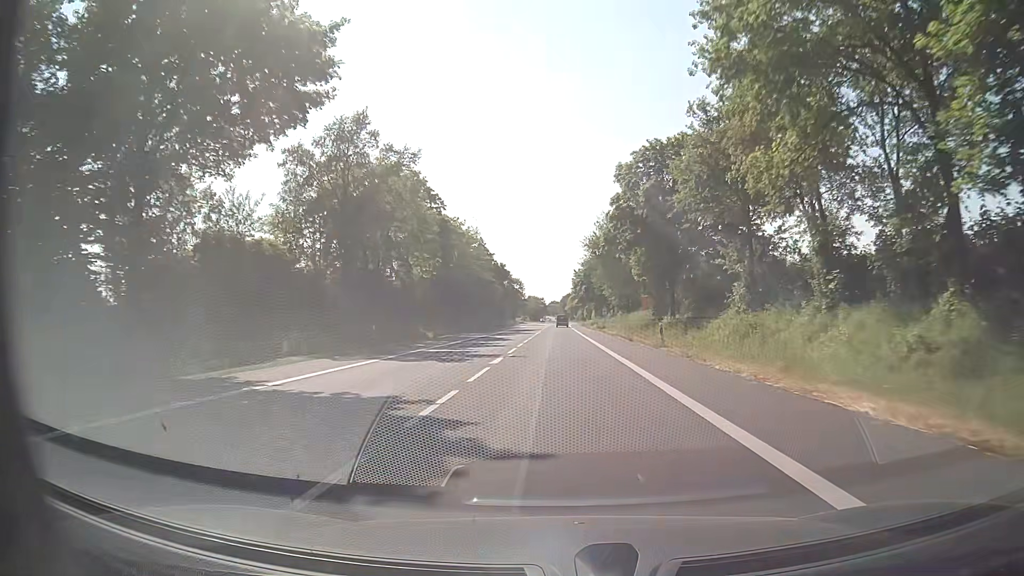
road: secondary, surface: asphalt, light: Day
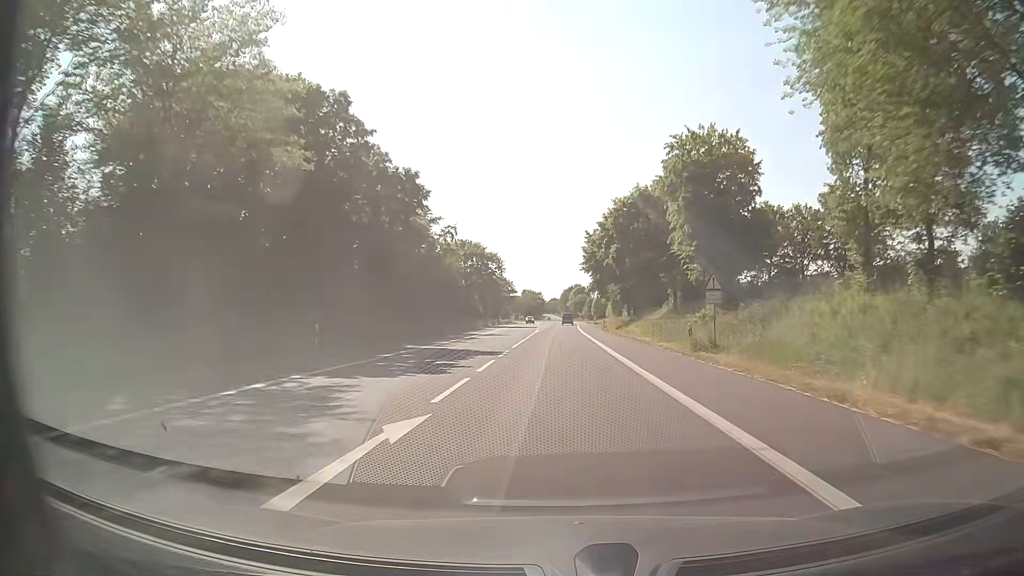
(-0.2, +57.4) m; 0°
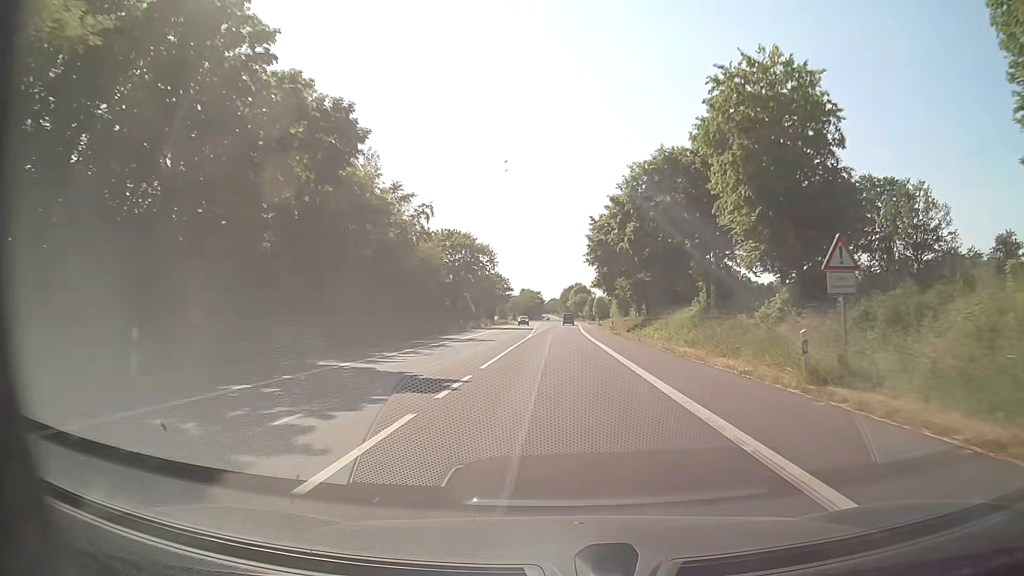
(-0.1, +11.6) m; 0°
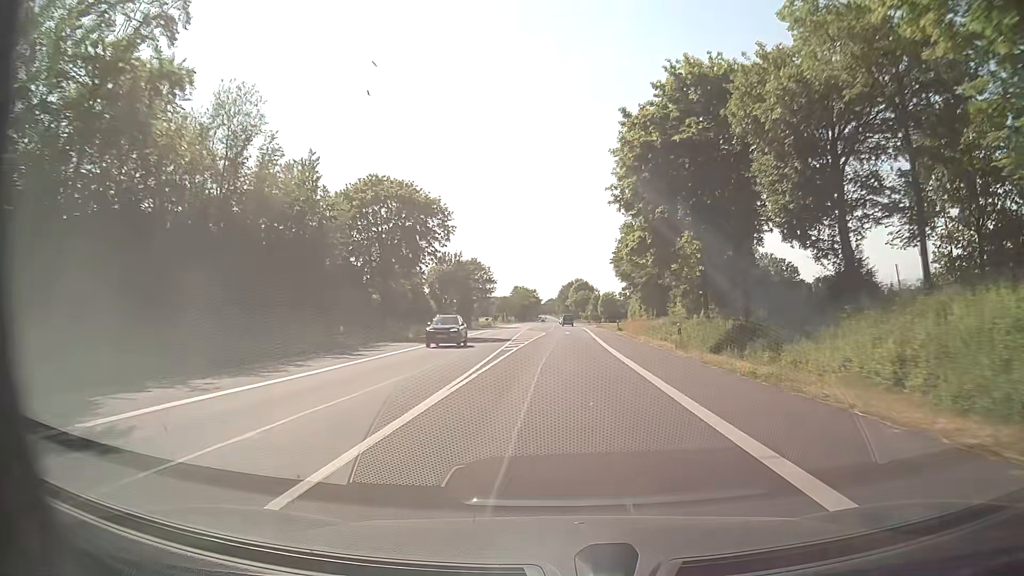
(0.0, +34.8) m; 0°
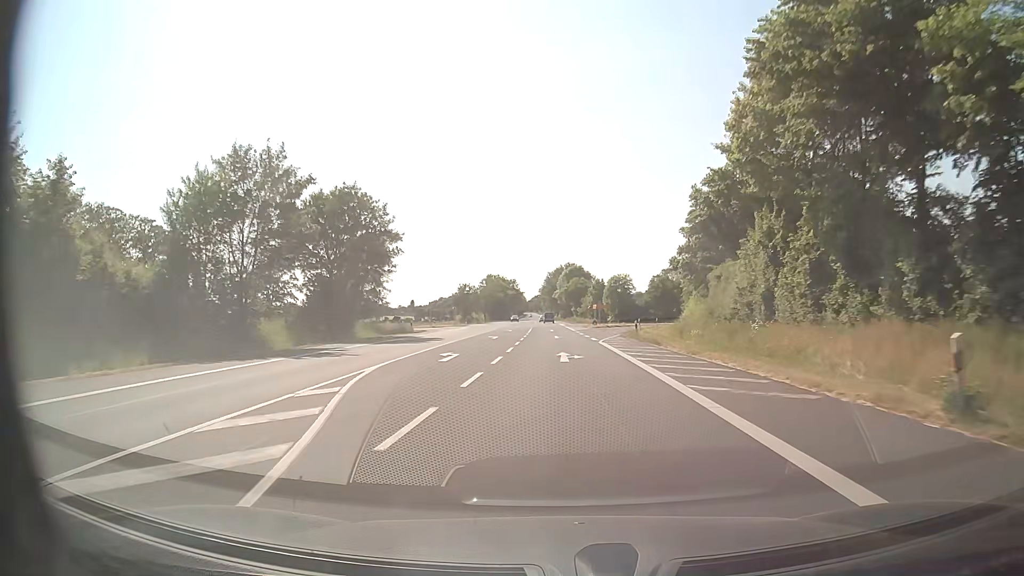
(+0.7, +58.1) m; +1°
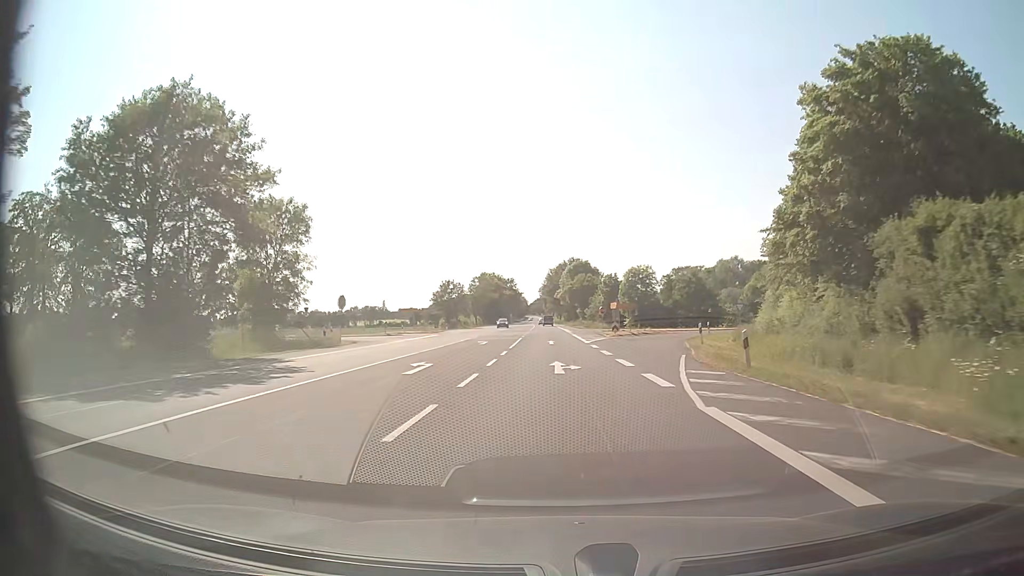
(0.0, +23.3) m; 0°
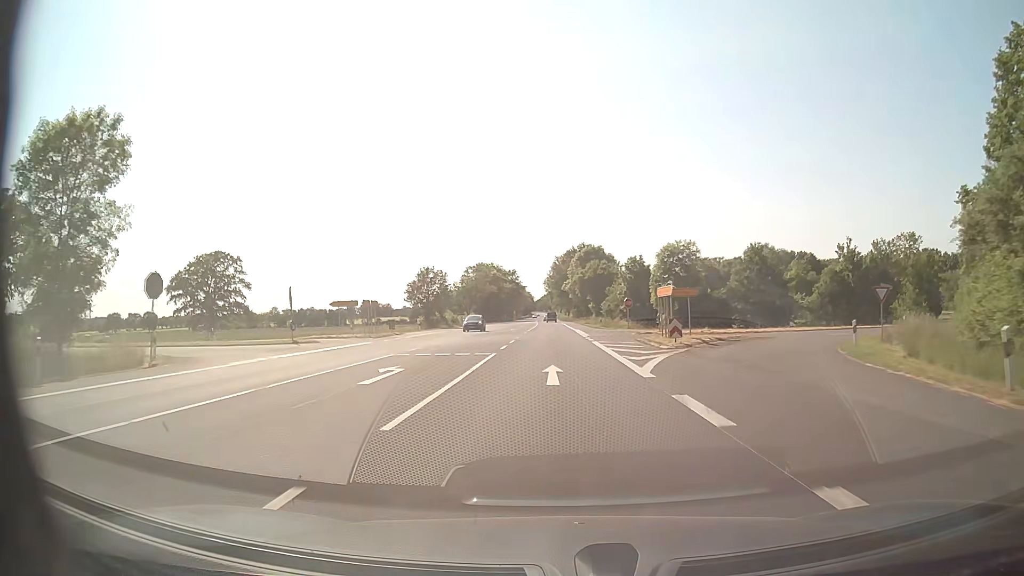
(0.0, +23.3) m; 0°
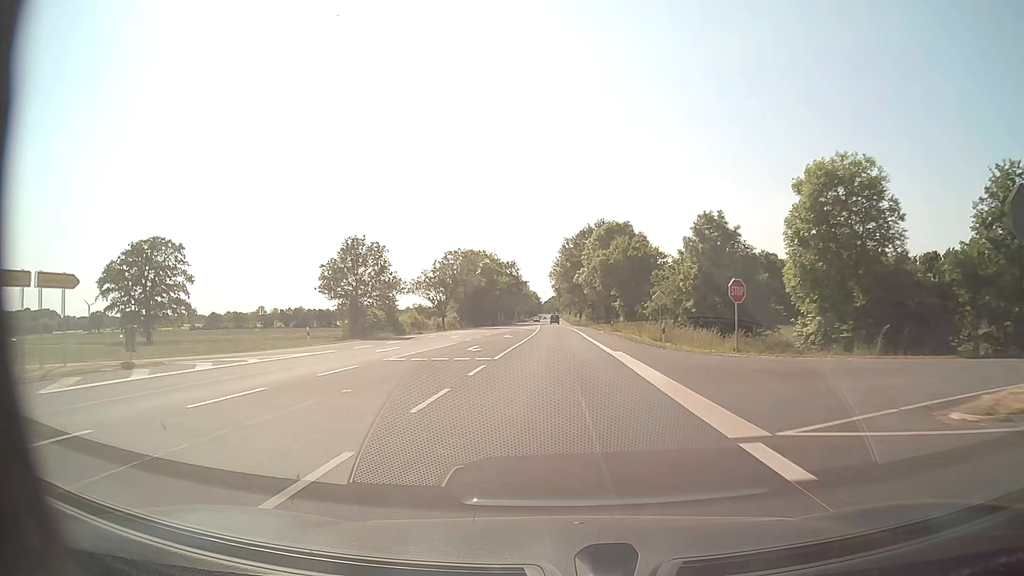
(-0.4, +34.9) m; -1°
(0, +10) (0, +20) (0, +30) (0, +40) (0, +50) (0, +60) (0, +70) (-1, +80) (-1, +90) (-1, +100) m
